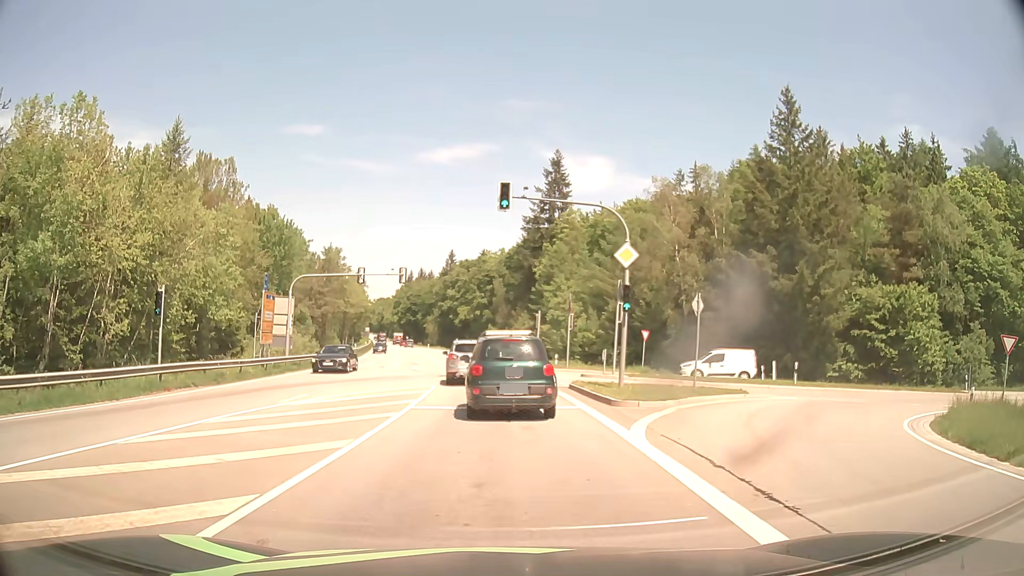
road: secondary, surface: asphalt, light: Day
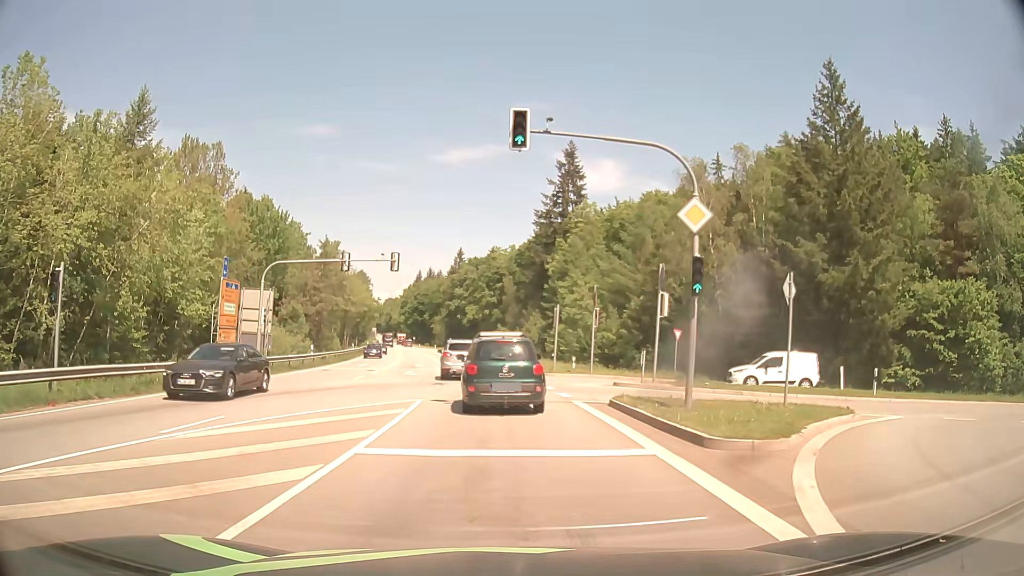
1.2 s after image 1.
(0.0, +7.2) m; 0°
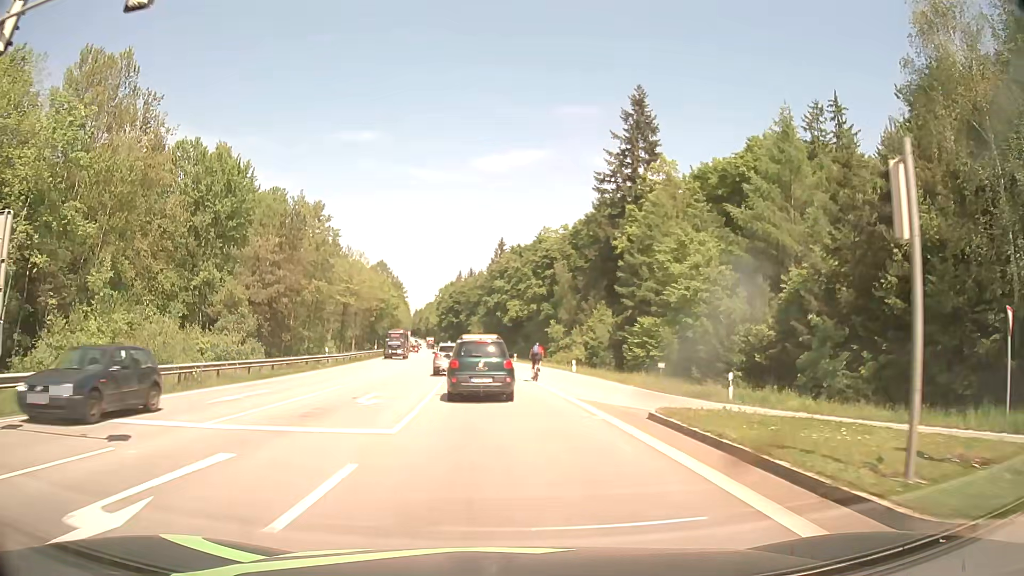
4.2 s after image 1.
(-1.1, +29.4) m; -4°
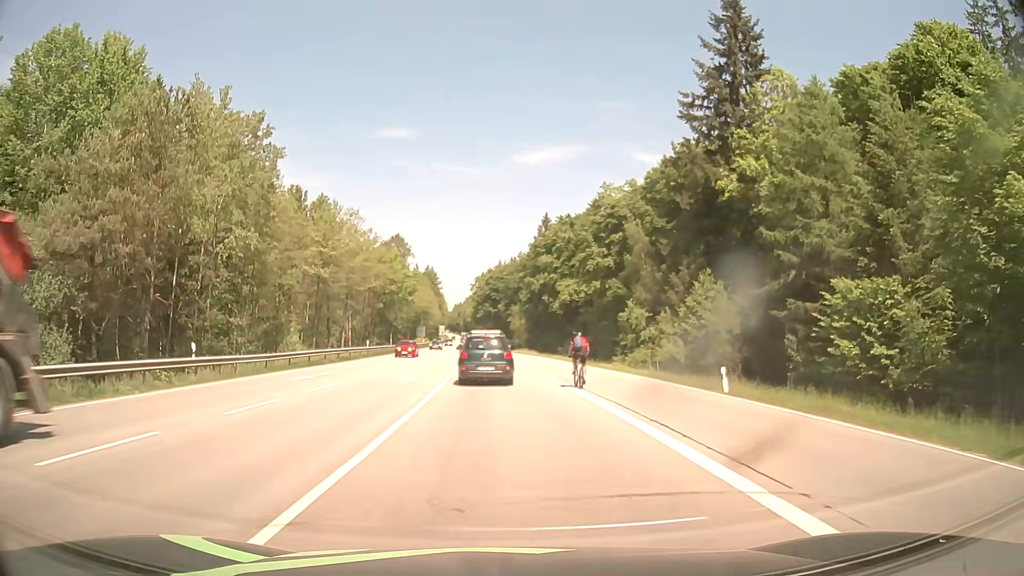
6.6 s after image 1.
(-0.8, +28.0) m; -4°
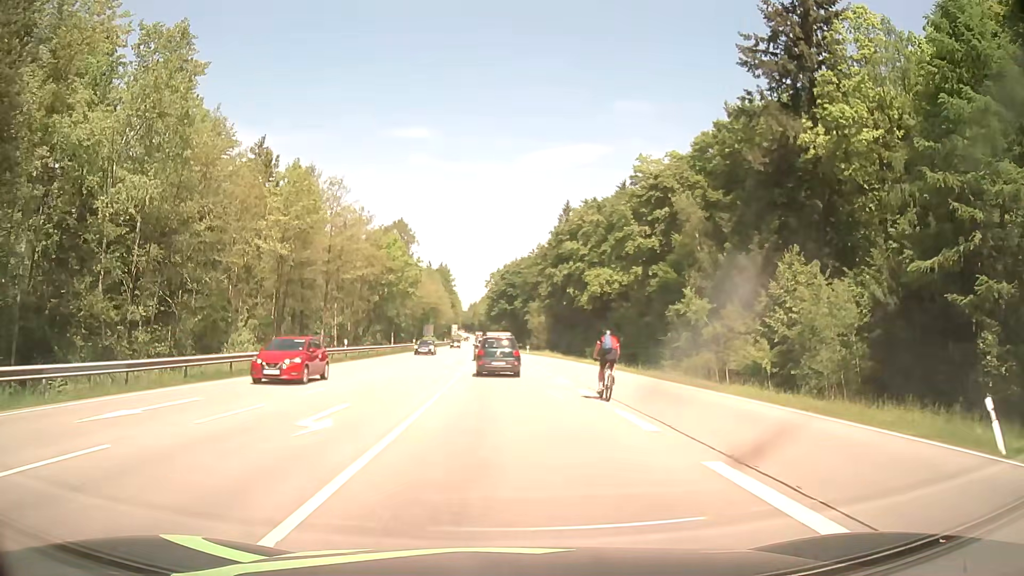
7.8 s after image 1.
(-0.2, +13.8) m; -1°
